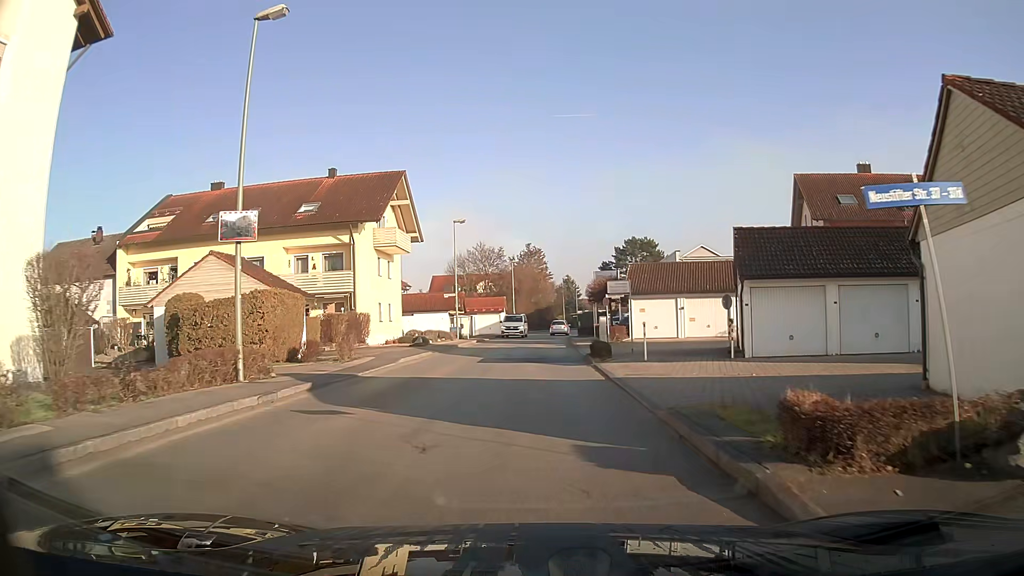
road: unclassified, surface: asphalt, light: Day
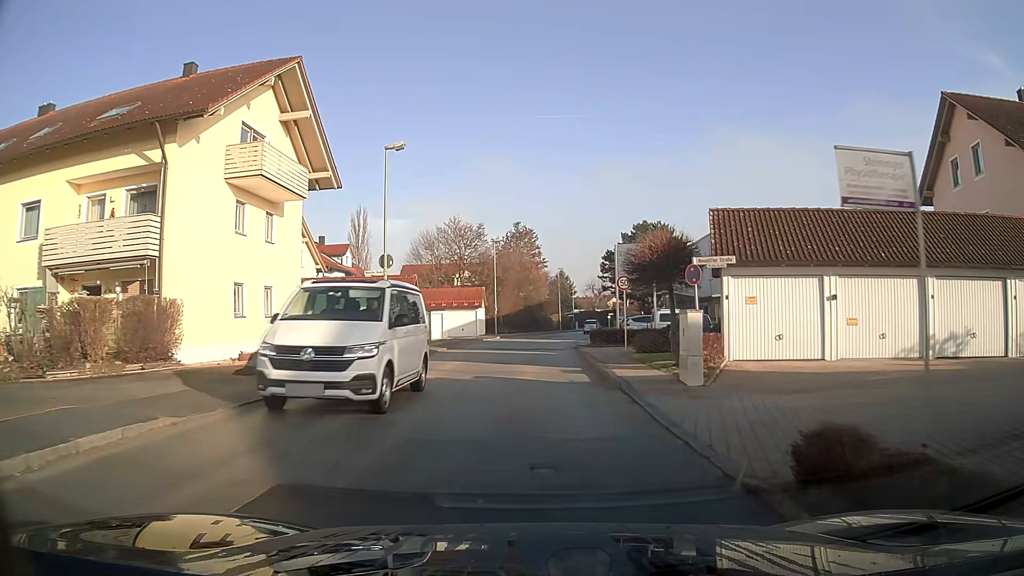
(+0.1, +19.7) m; 0°
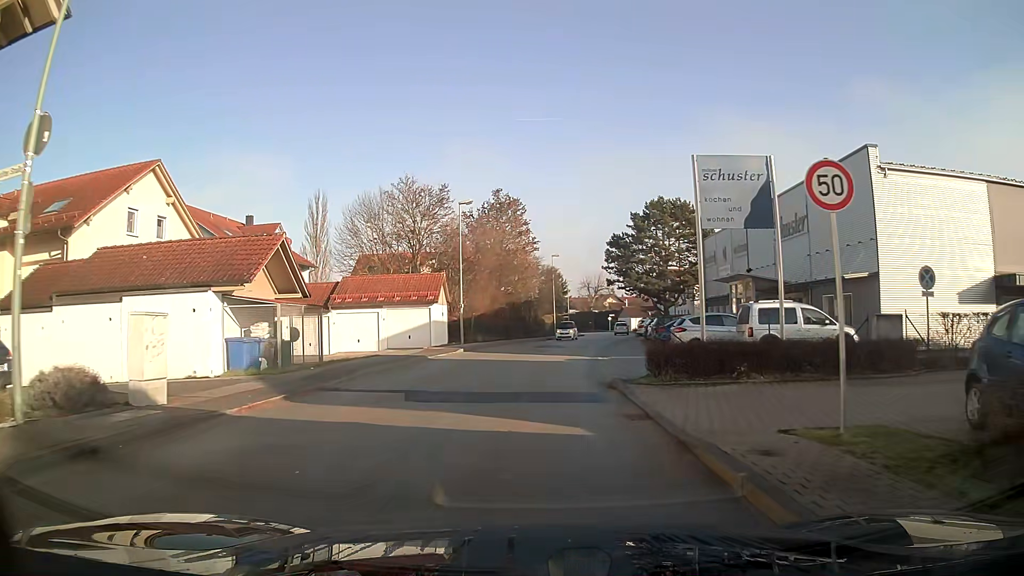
(+0.2, +19.8) m; +1°
(0, +10) (+1, +20) (+1, +30) (+3, +40) (+5, +50) (+7, +59) (+8, +69) (+10, +79) (+10, +89) (+10, +99) m
